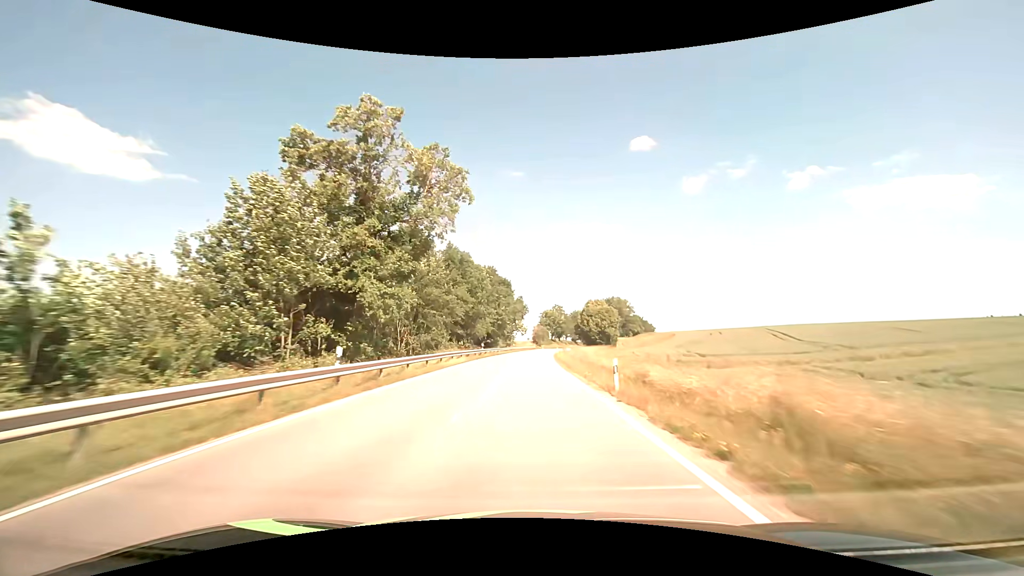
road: secondary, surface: asphalt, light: Day
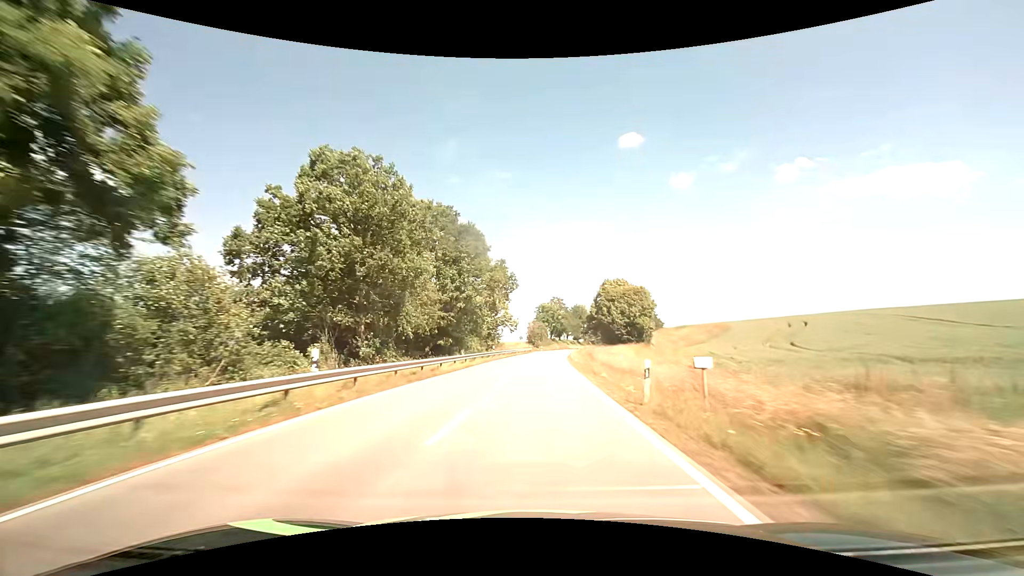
(+0.2, +39.3) m; 0°
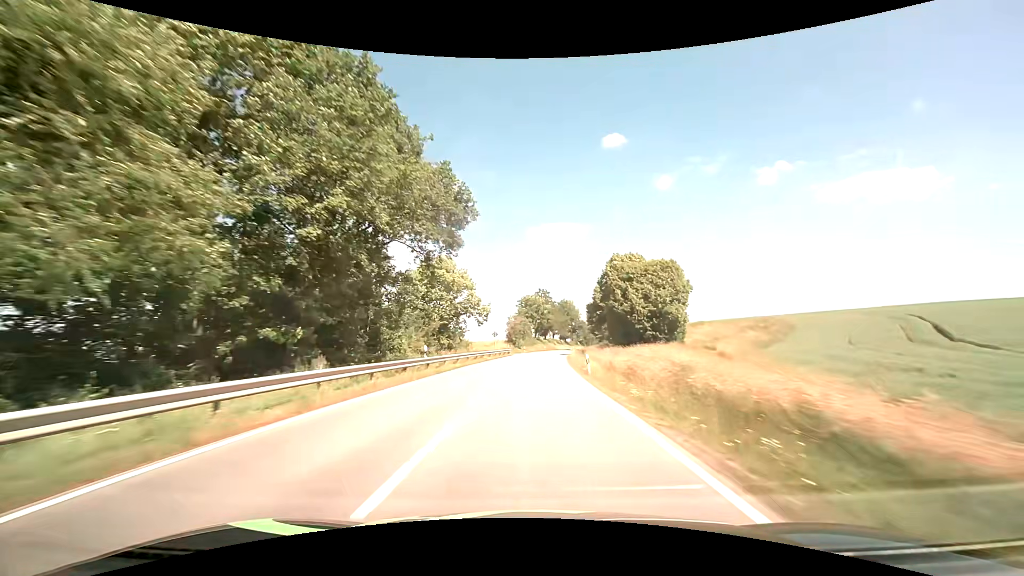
(+0.4, +26.4) m; +2°
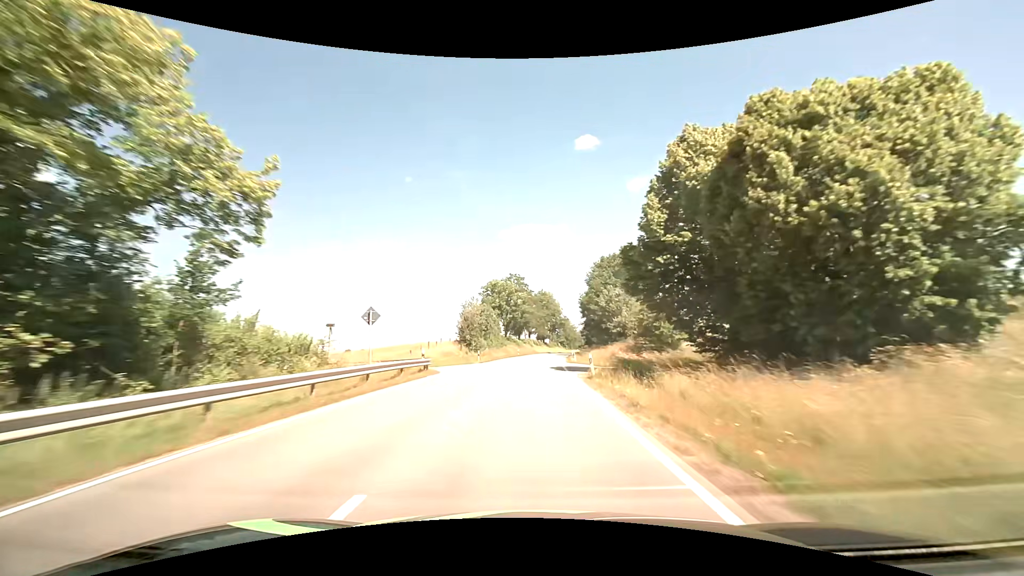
(+1.0, +39.9) m; +3°
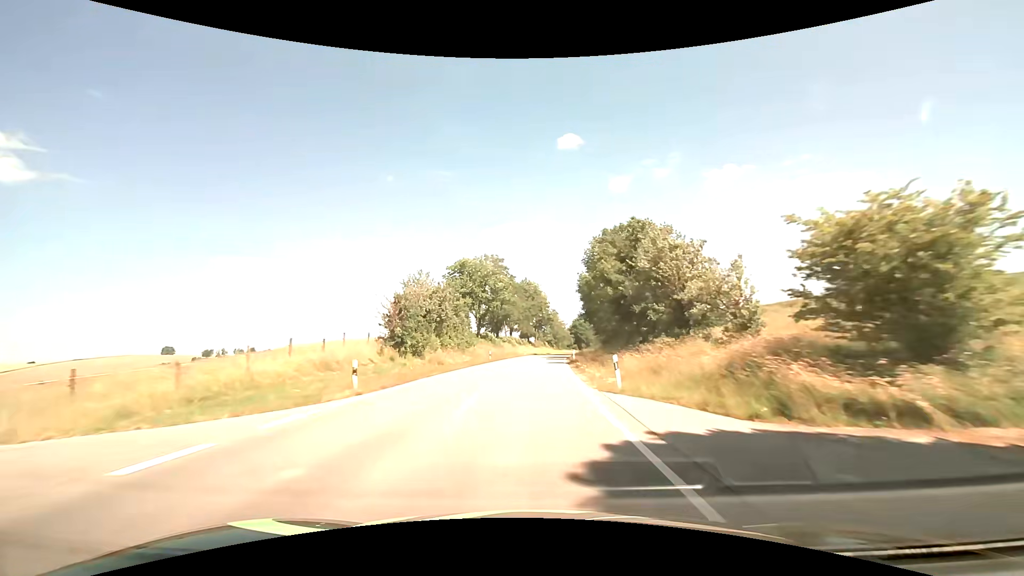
(+0.3, +26.7) m; +2°
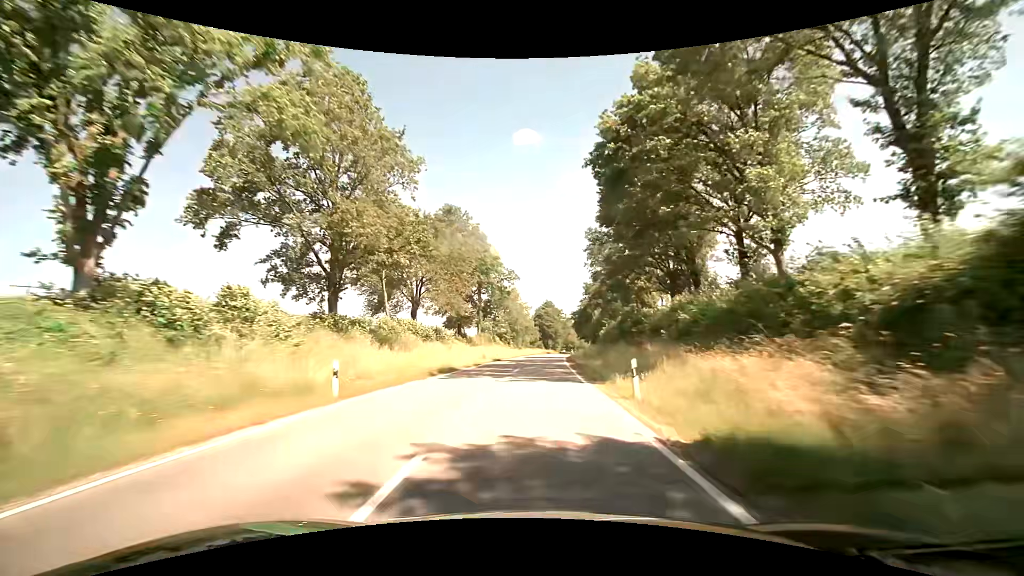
(+2.9, +67.3) m; +5°
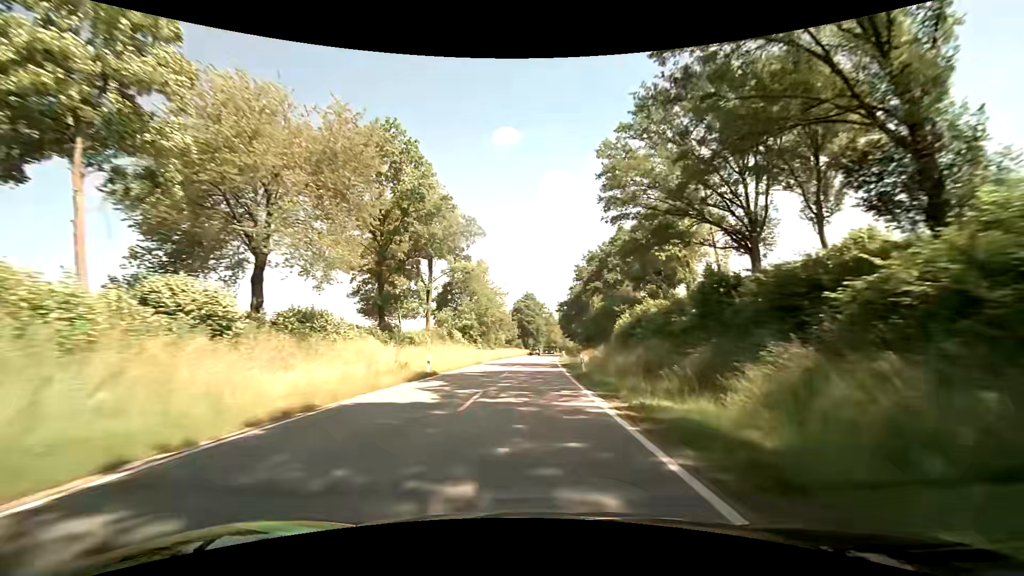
(+0.7, +27.2) m; +3°
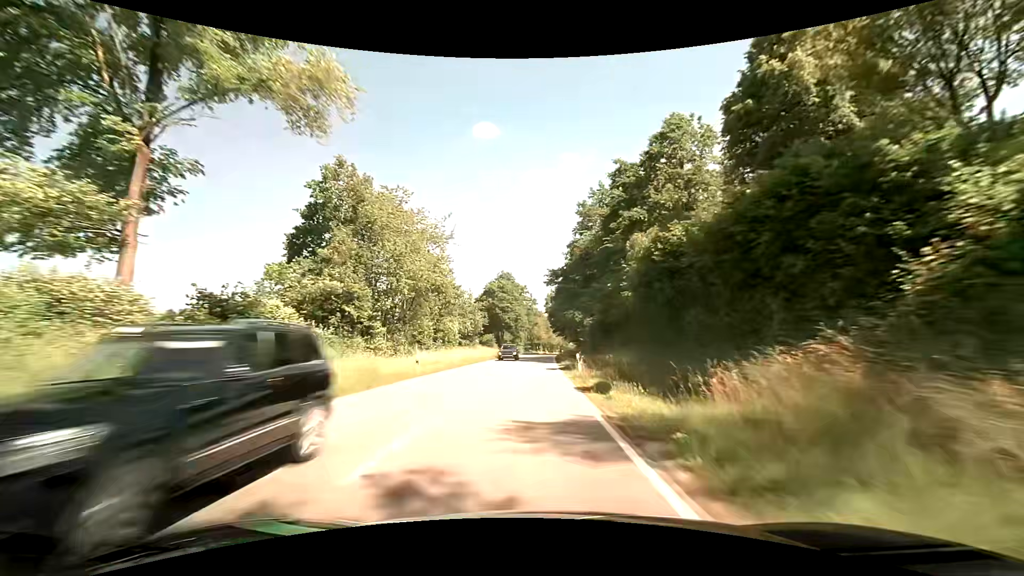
(+0.8, +41.4) m; +2°
(0, +10) (0, +20) (0, +30) (+1, +40) (+1, +50) (+1, +60) (+2, +70) (+2, +80) (+3, +90) (+4, +100) m
